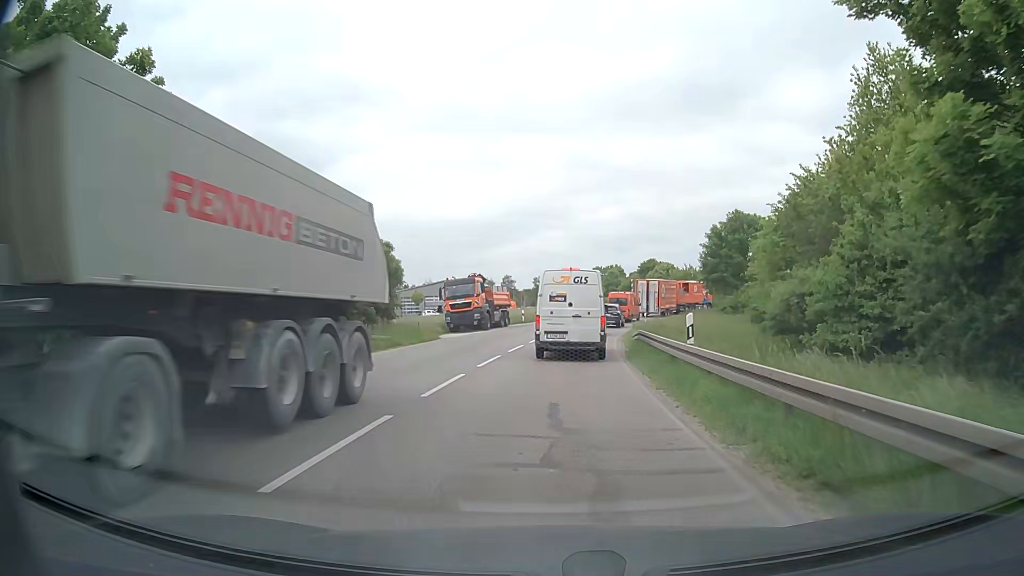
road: secondary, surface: asphalt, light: Day
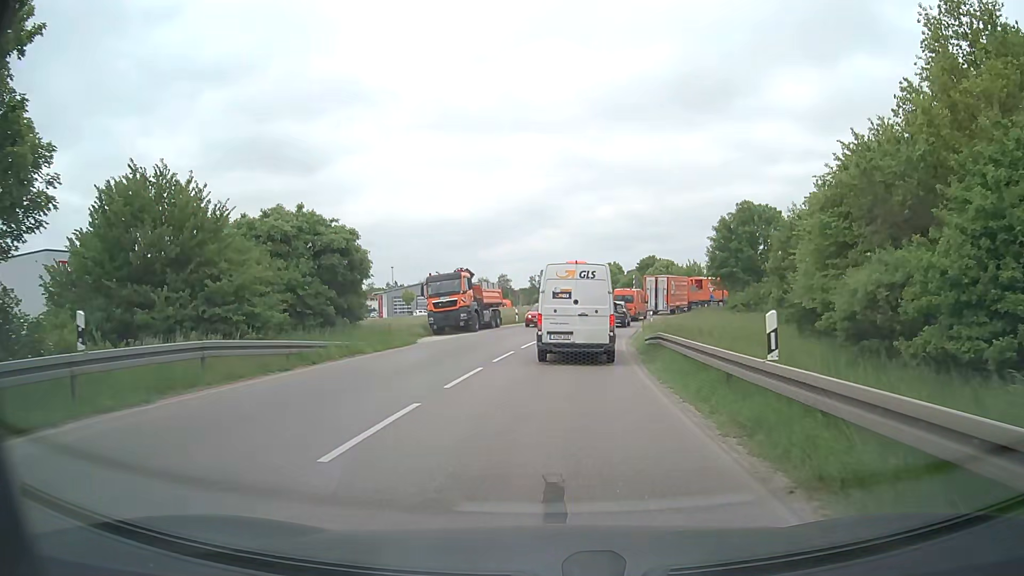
(0.0, +4.7) m; +1°
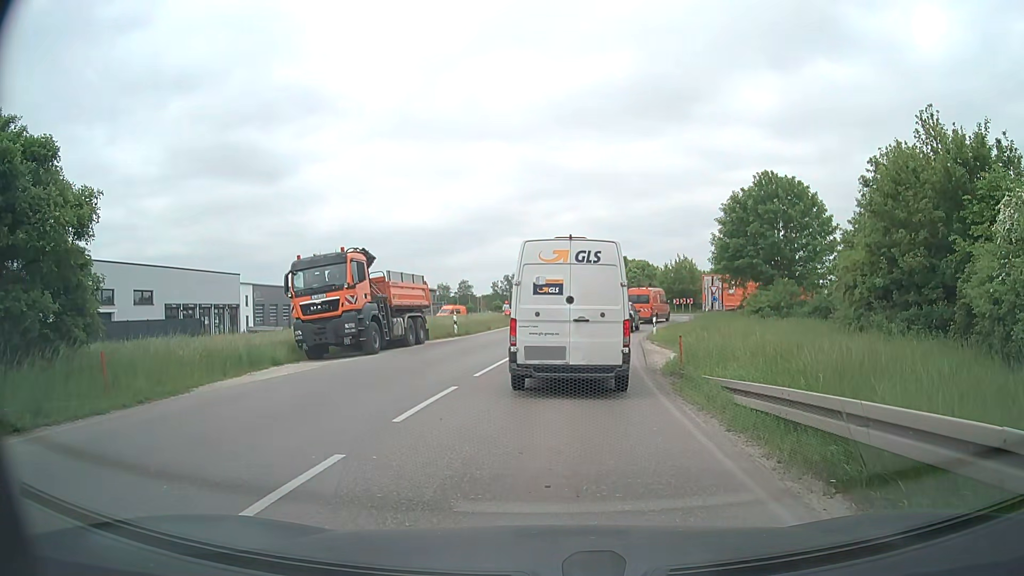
(+0.2, +14.7) m; +2°
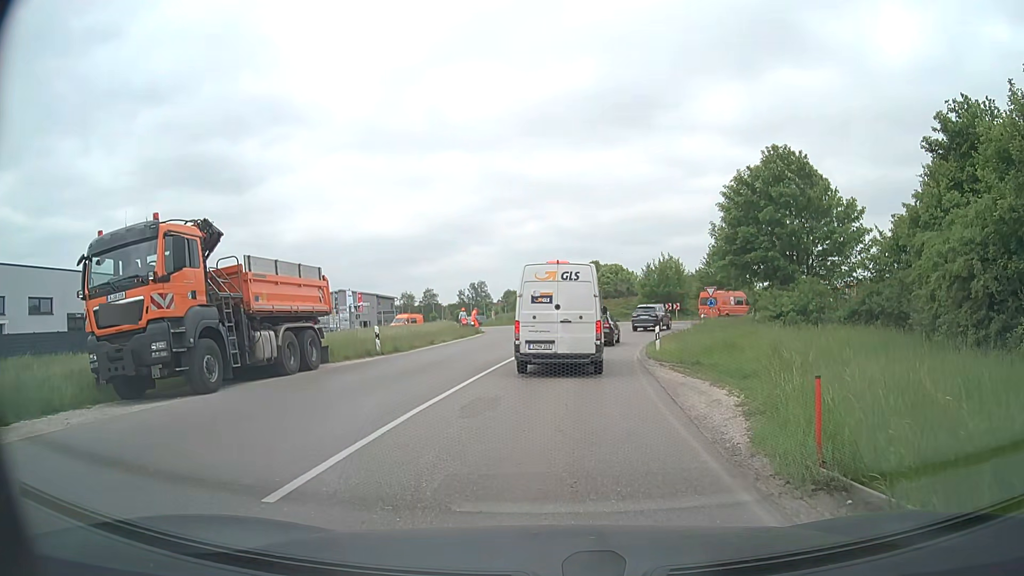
(+0.3, +9.7) m; +3°
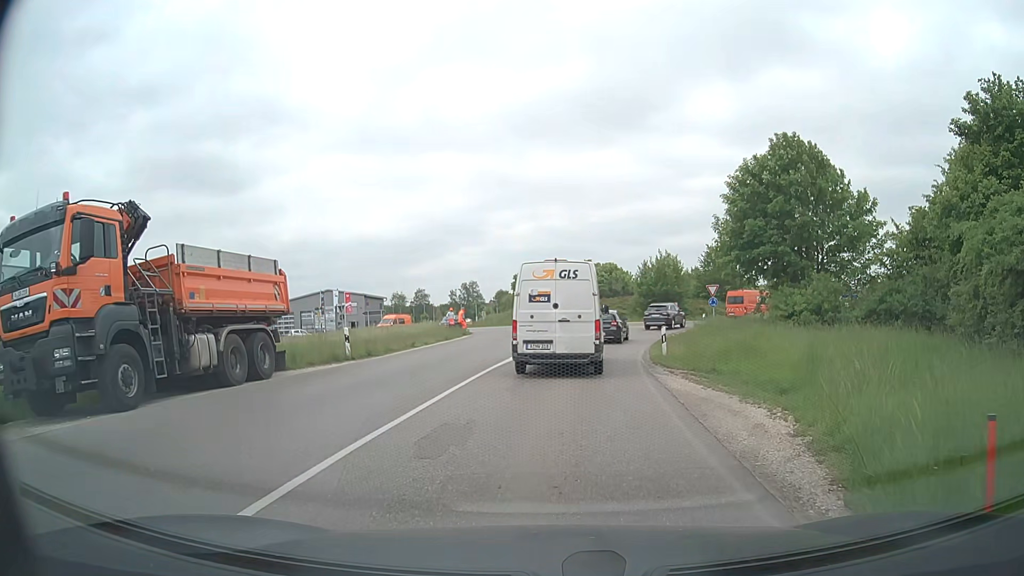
(0.0, +2.8) m; 0°
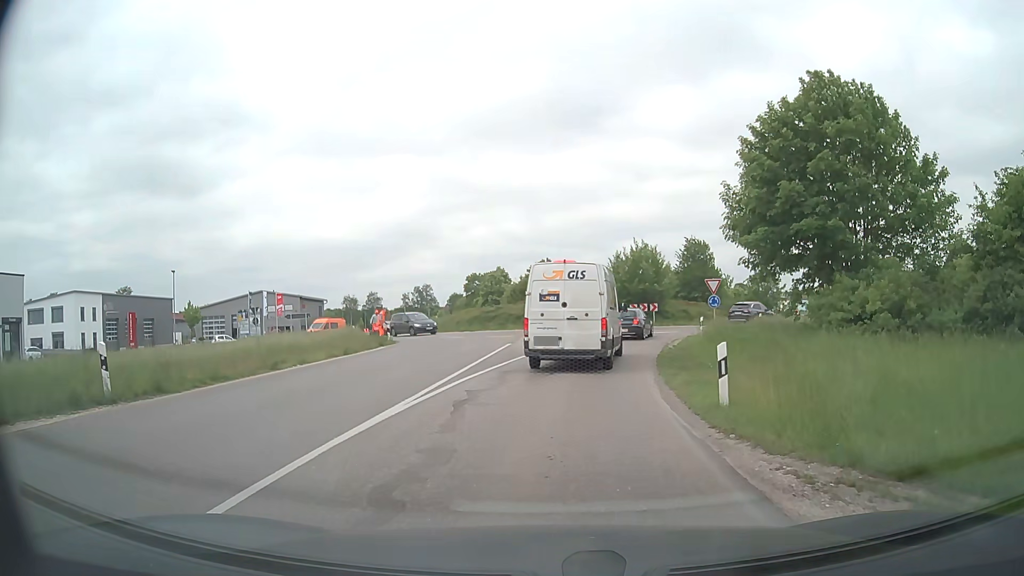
(+0.4, +10.7) m; +3°
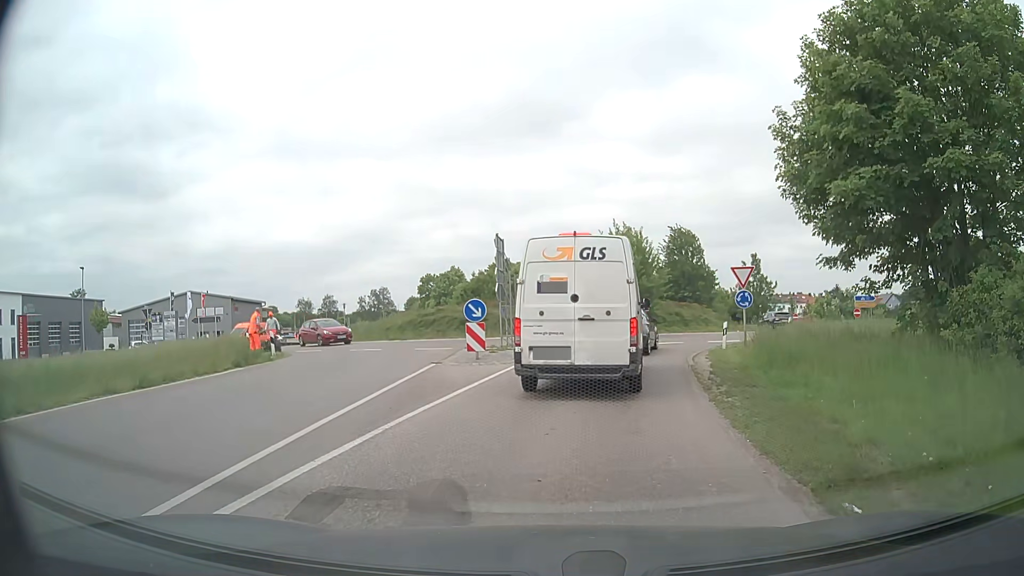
(+0.4, +10.9) m; +4°
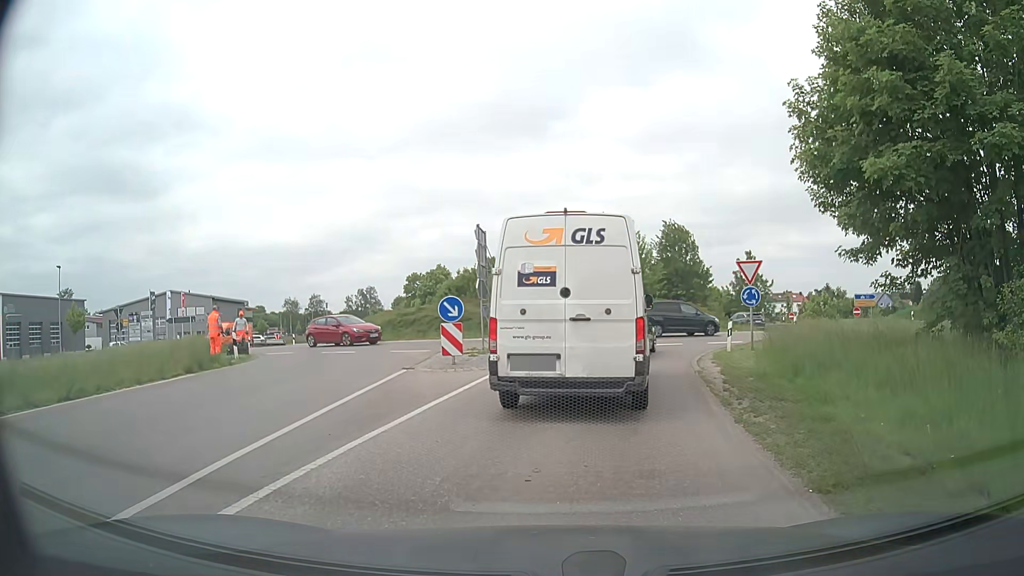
(0.0, +2.0) m; +1°
(0, +10) (+2, +20) (+7, +28) (+14, +36) (+19, +44) (+18, +54) (+13, +63) (+6, +70) (+1, +78) (-3, +88) m
